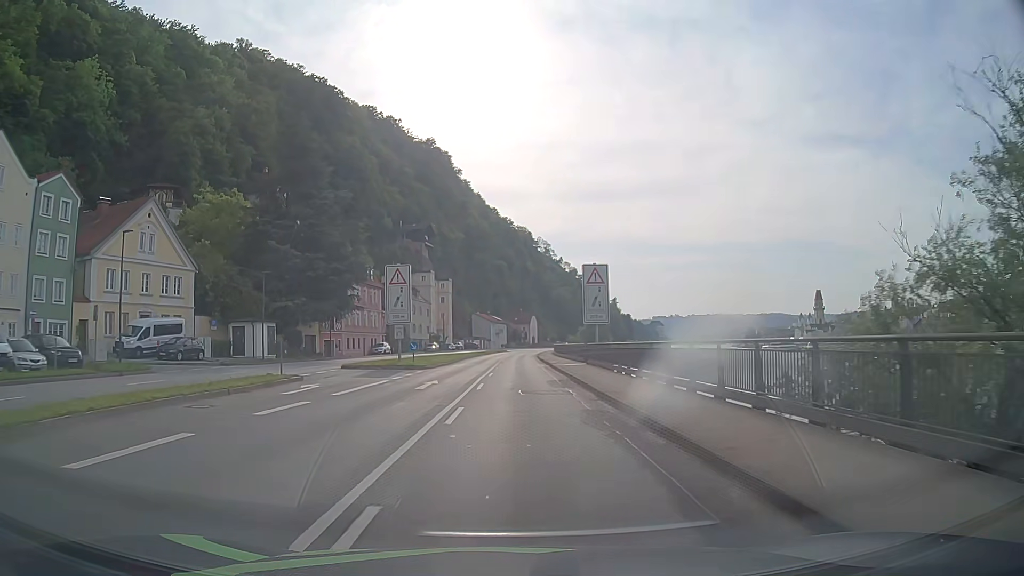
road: primary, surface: asphalt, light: Day
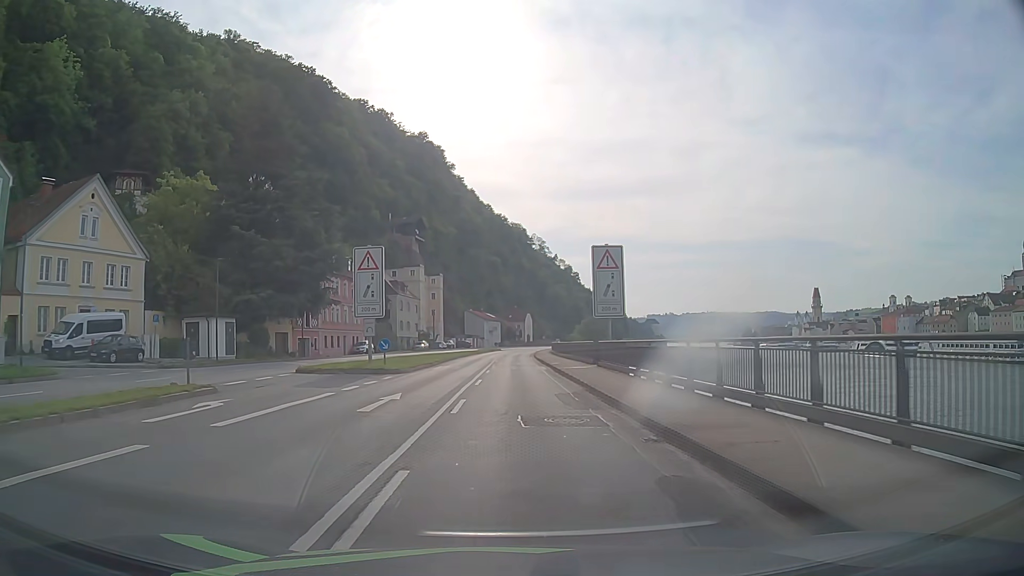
(0.0, +7.4) m; 0°
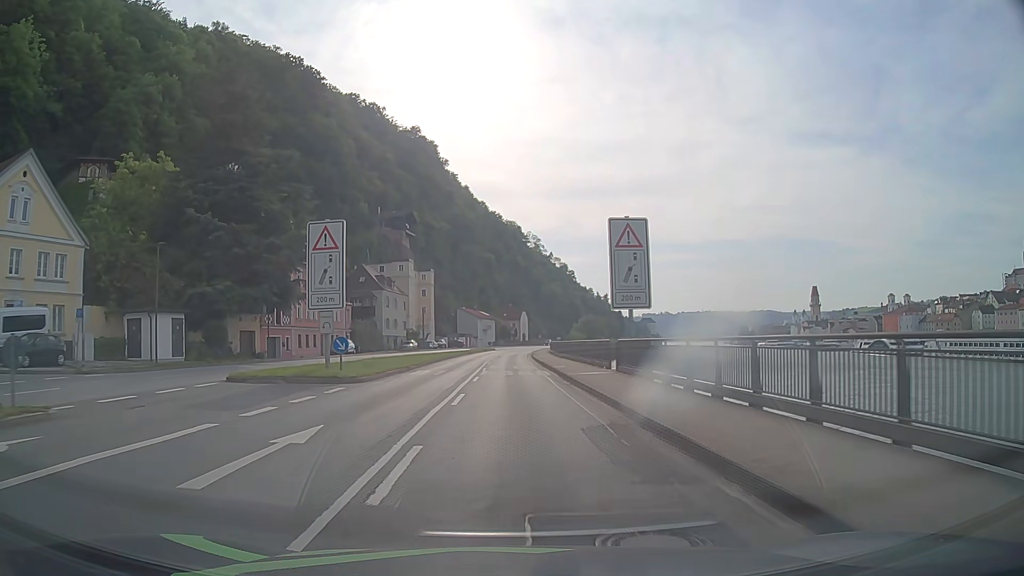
(+0.1, +7.4) m; +1°
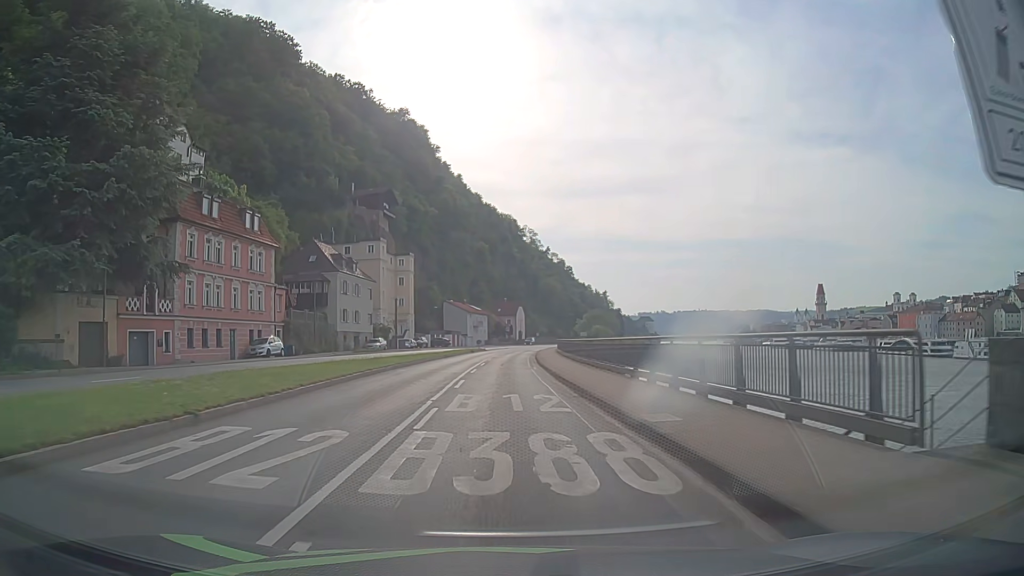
(0.0, +22.3) m; 0°
